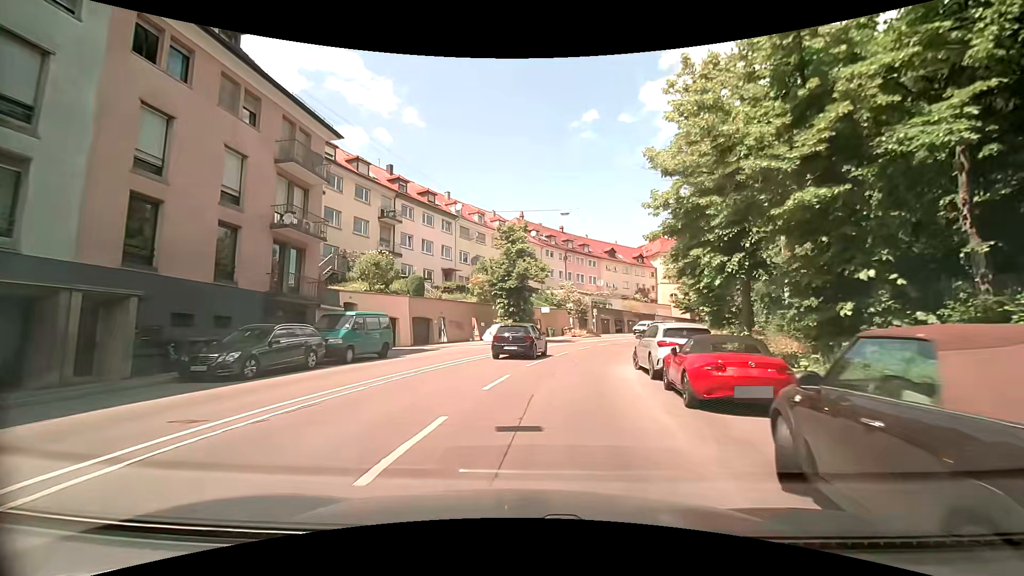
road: secondary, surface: asphalt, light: Day
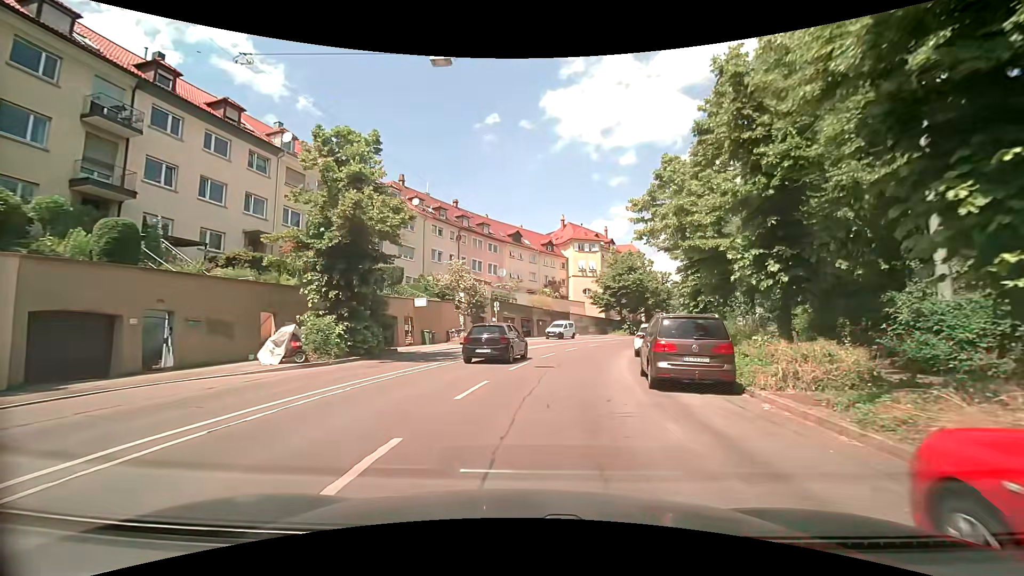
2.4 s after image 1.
(+1.8, +19.3) m; +12°
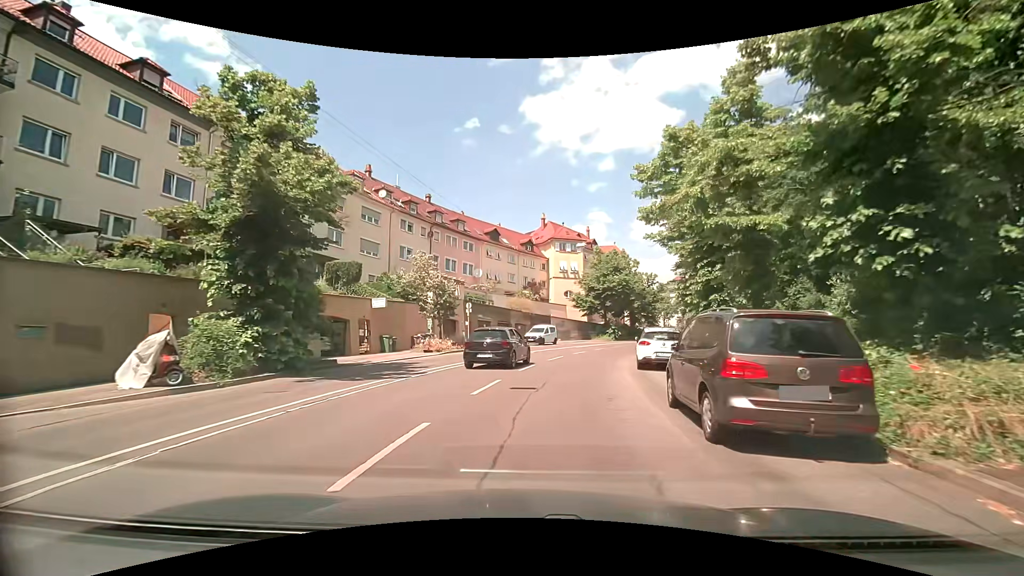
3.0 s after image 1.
(+0.1, +4.8) m; +2°
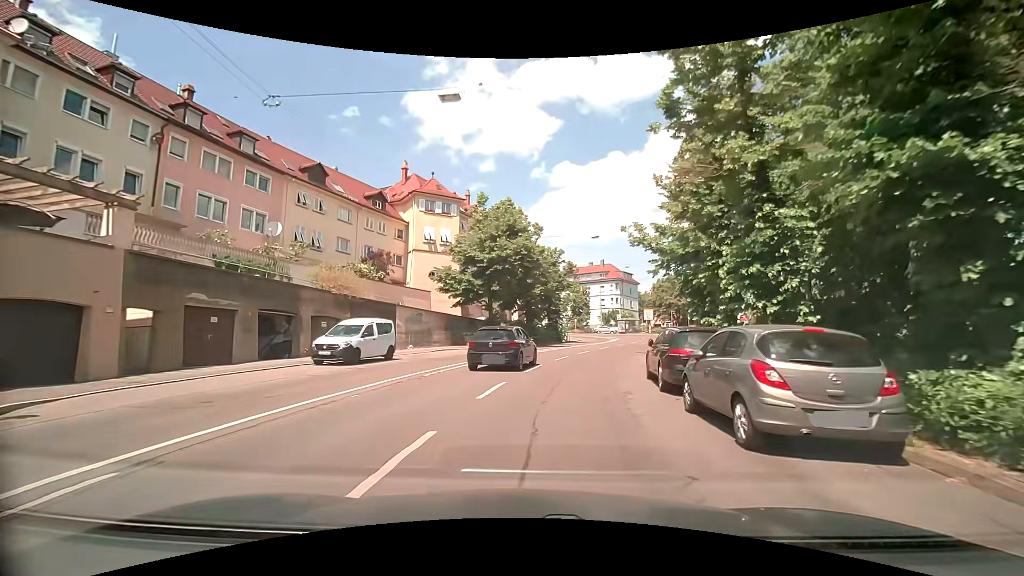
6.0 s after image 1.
(+2.7, +24.5) m; +14°
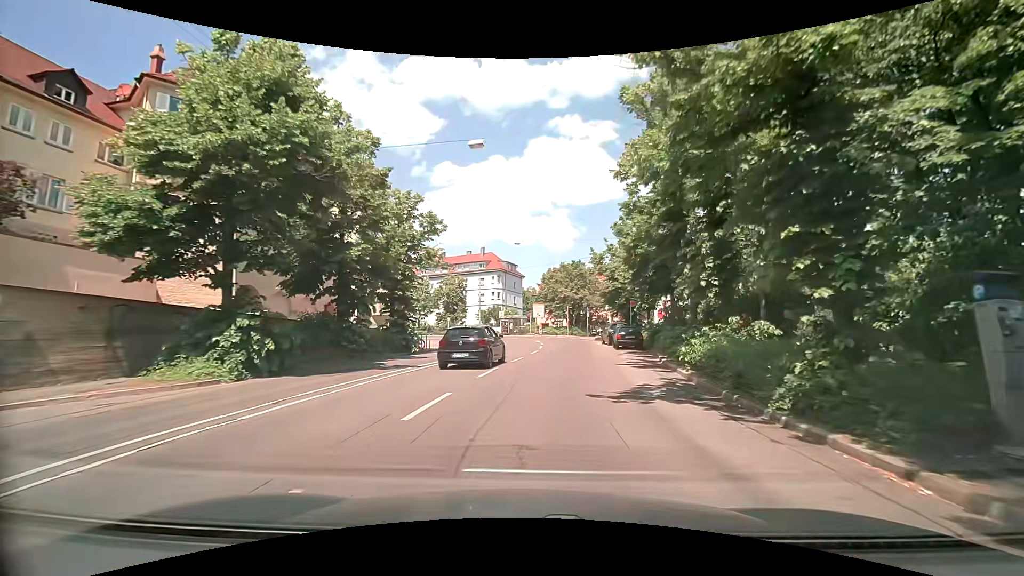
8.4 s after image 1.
(+2.5, +20.1) m; +15°
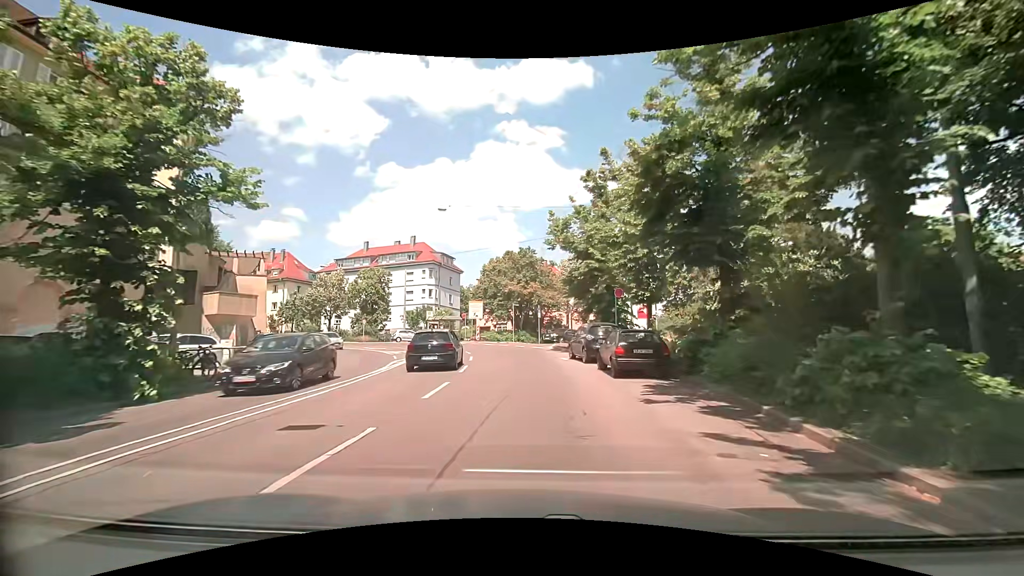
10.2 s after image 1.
(+0.8, +15.3) m; +6°
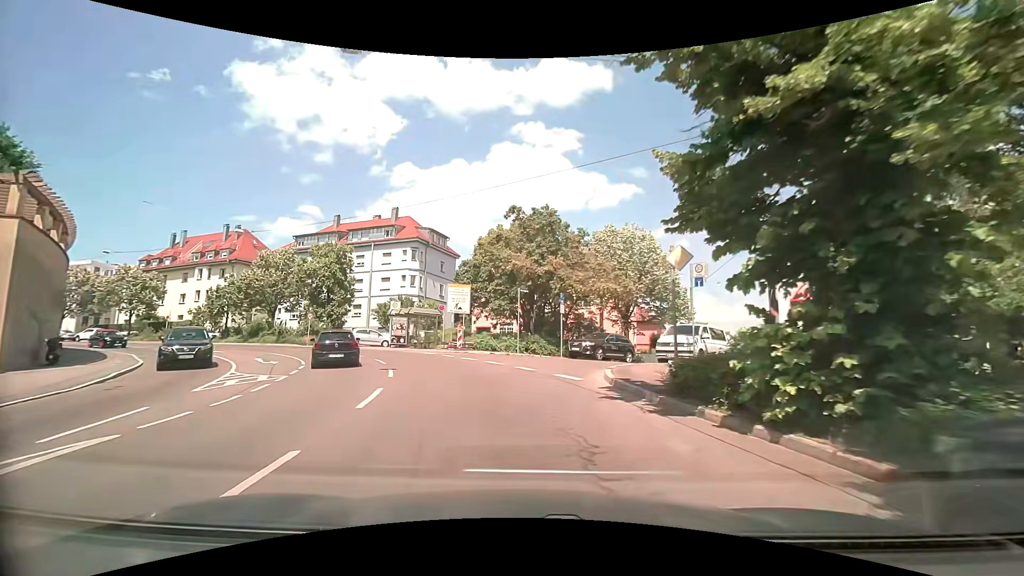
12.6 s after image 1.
(-0.1, +19.7) m; -2°
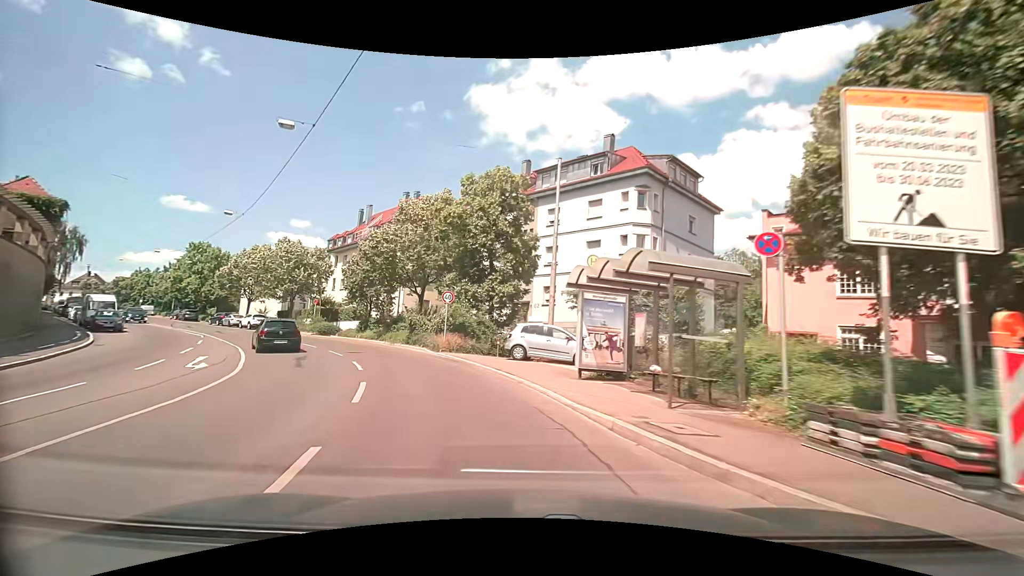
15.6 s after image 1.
(-4.8, +25.0) m; -26°
(-1, +10) (-4, +19) (-9, +28) (-15, +36) (-22, +43) (-30, +50) (-37, +57) (-44, +64) (-51, +70) (-59, +77) m
